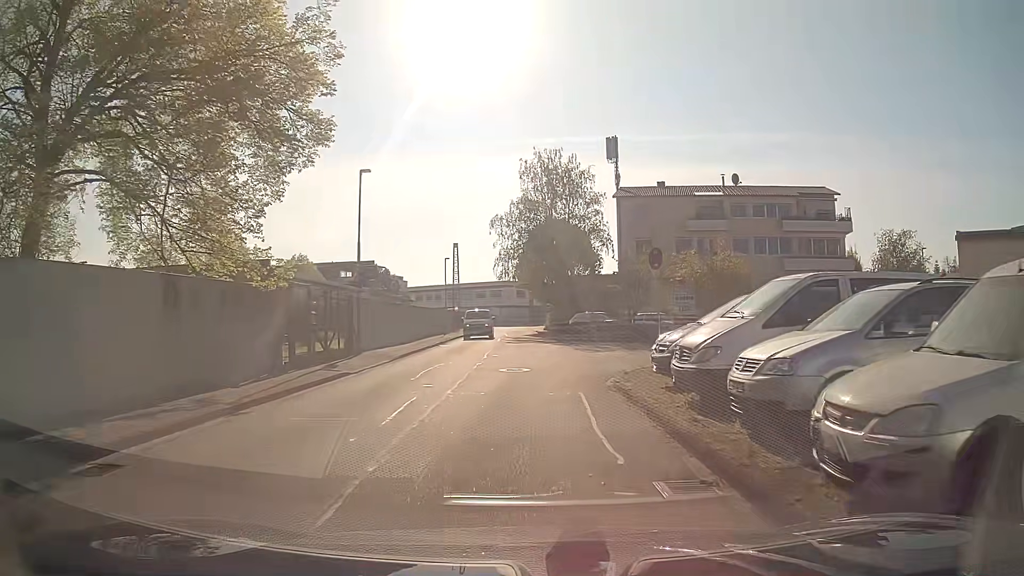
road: unclassified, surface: asphalt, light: Day
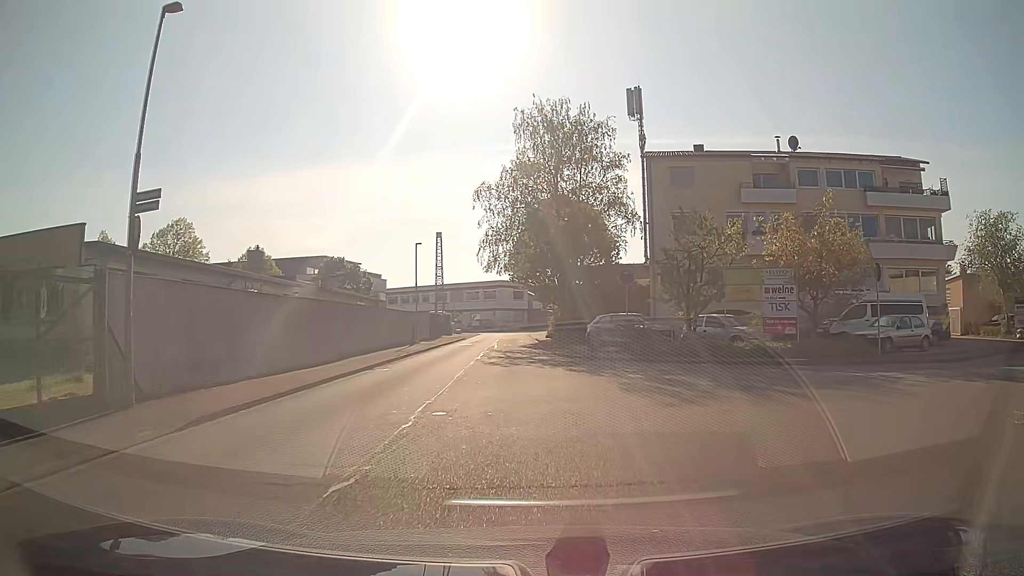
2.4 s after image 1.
(0.0, +14.1) m; -1°
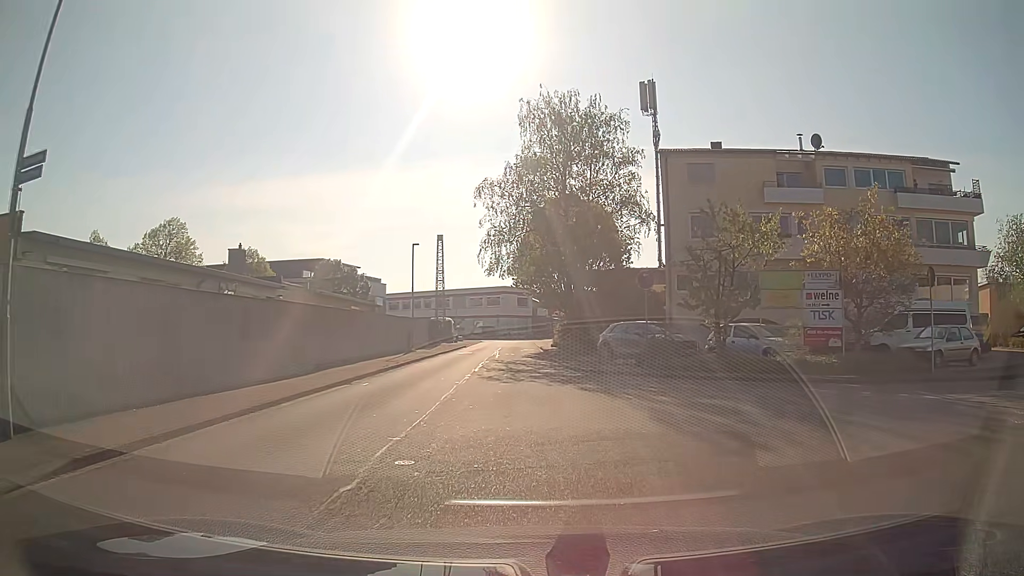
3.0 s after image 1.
(0.0, +3.2) m; -1°
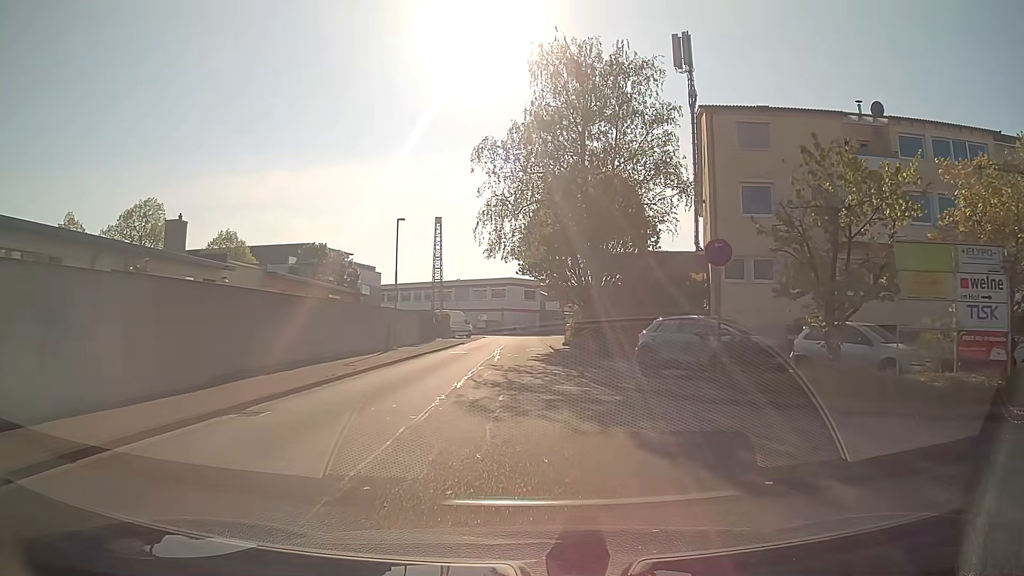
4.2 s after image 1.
(+0.1, +7.6) m; +1°
